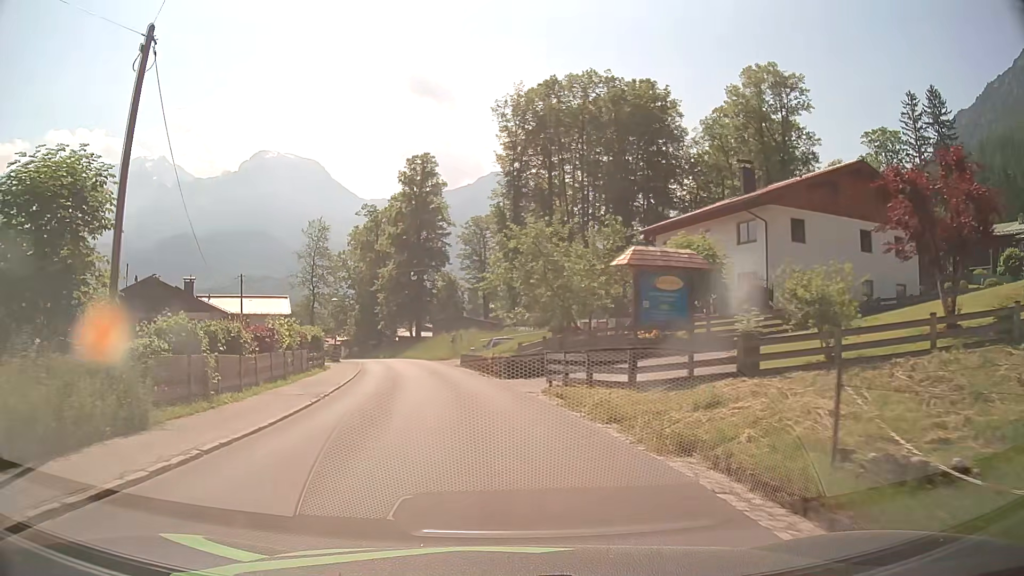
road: tertiary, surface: asphalt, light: Day
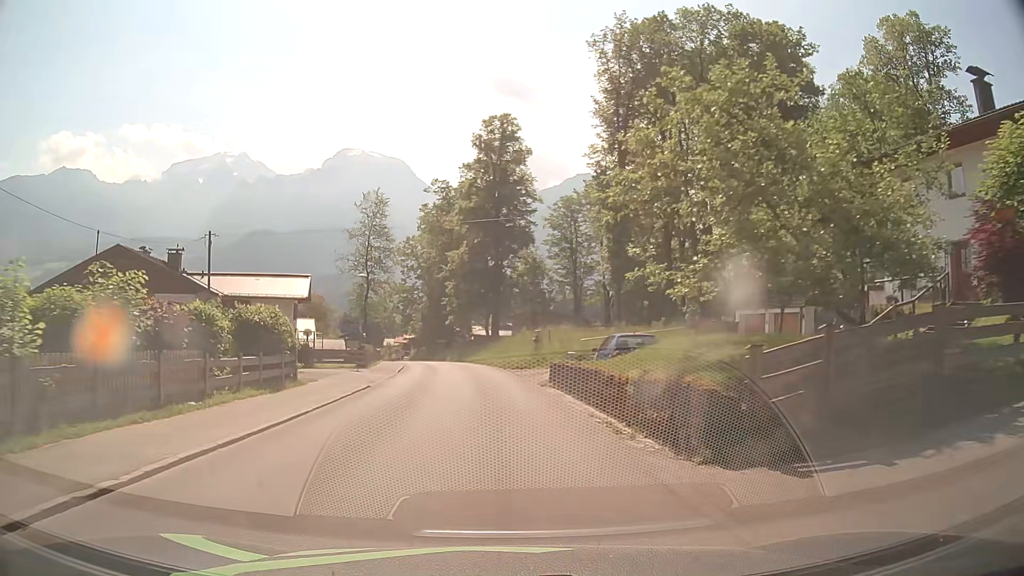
(-1.2, +18.0) m; -7°
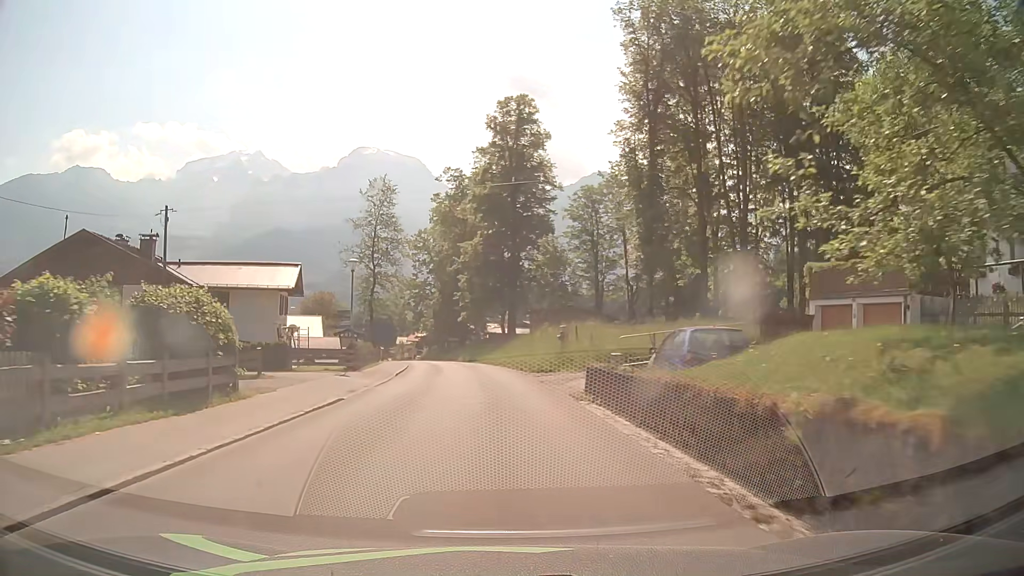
(-0.1, +6.1) m; -1°
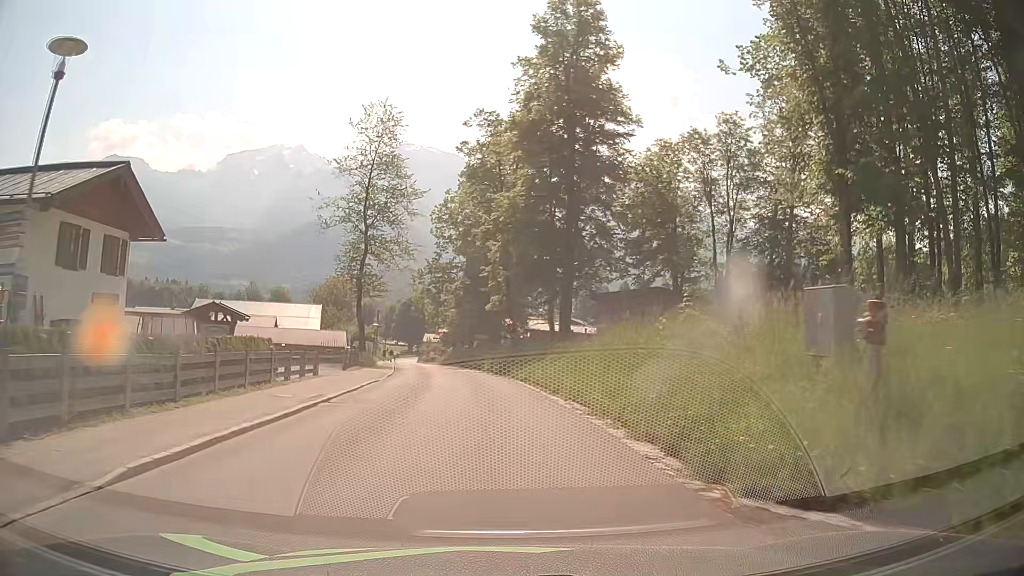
(-0.6, +24.2) m; -3°
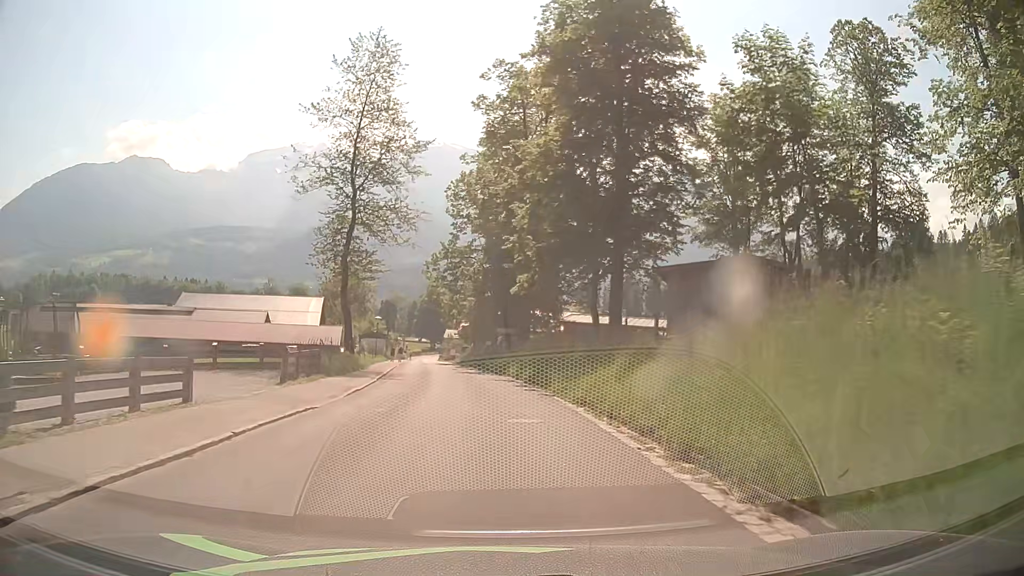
(-0.2, +12.4) m; -2°
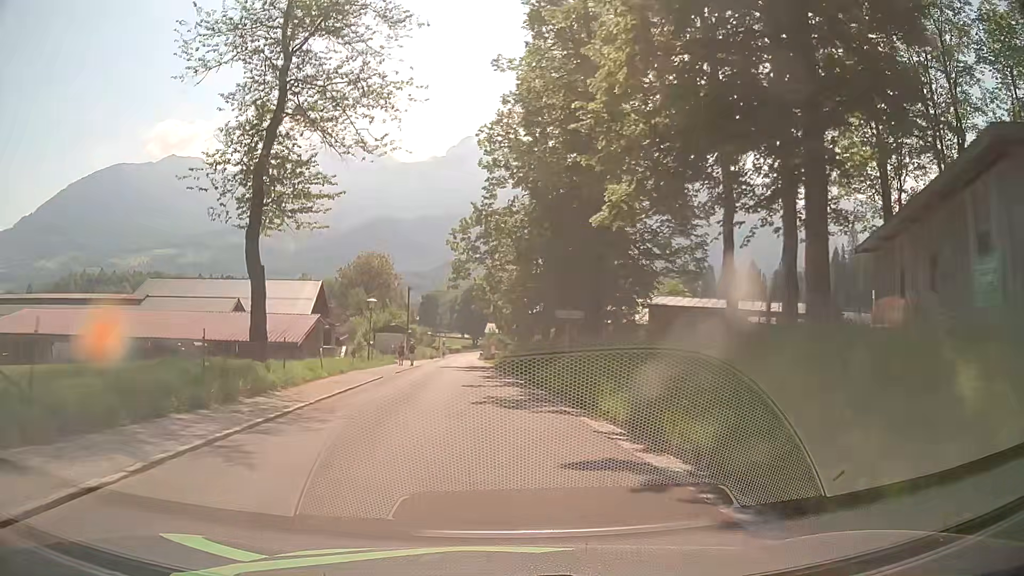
(-0.7, +20.3) m; -4°
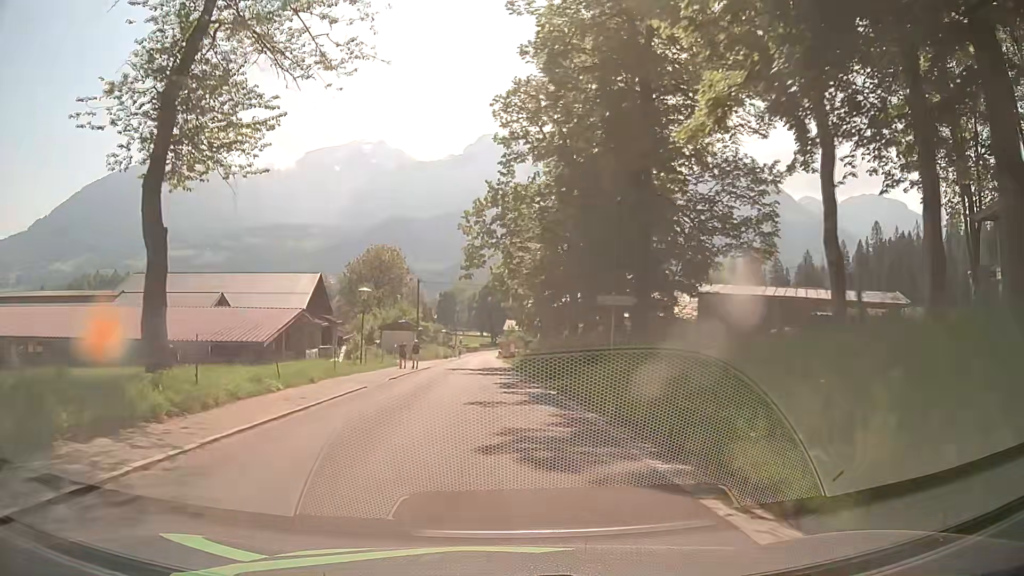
(-0.1, +7.2) m; -2°
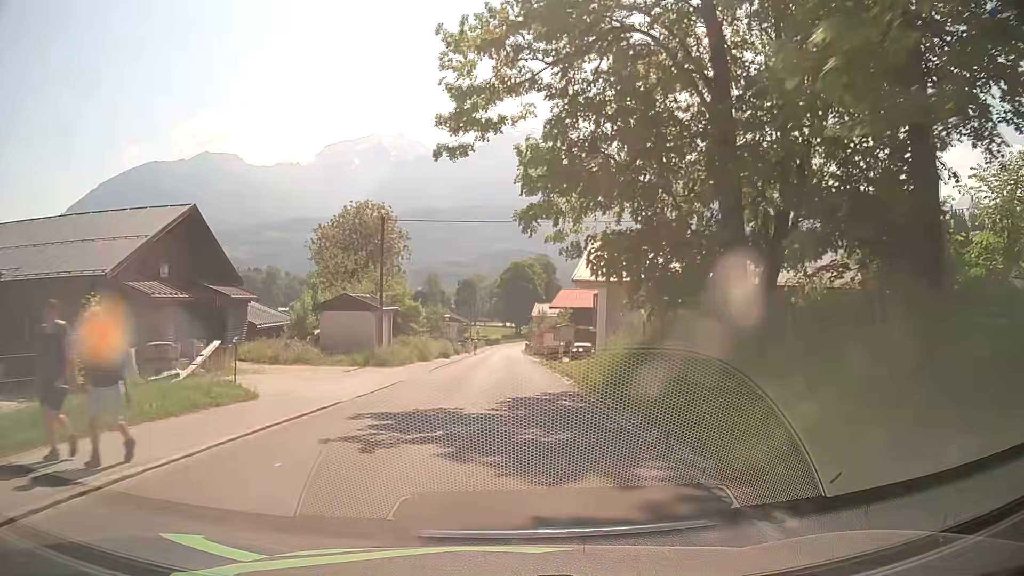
(-0.6, +29.8) m; -1°
(0, +10) (0, +20) (0, +30) (0, +40) (0, +50) (0, +60) (0, +70) (0, +80) (0, +90) (-1, +100) m
